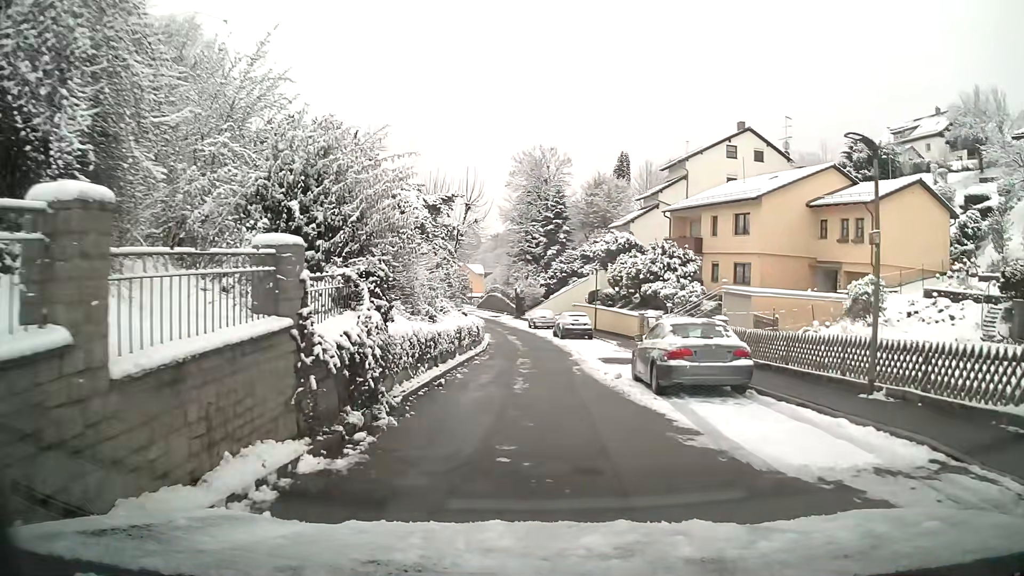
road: residential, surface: asphalt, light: Day
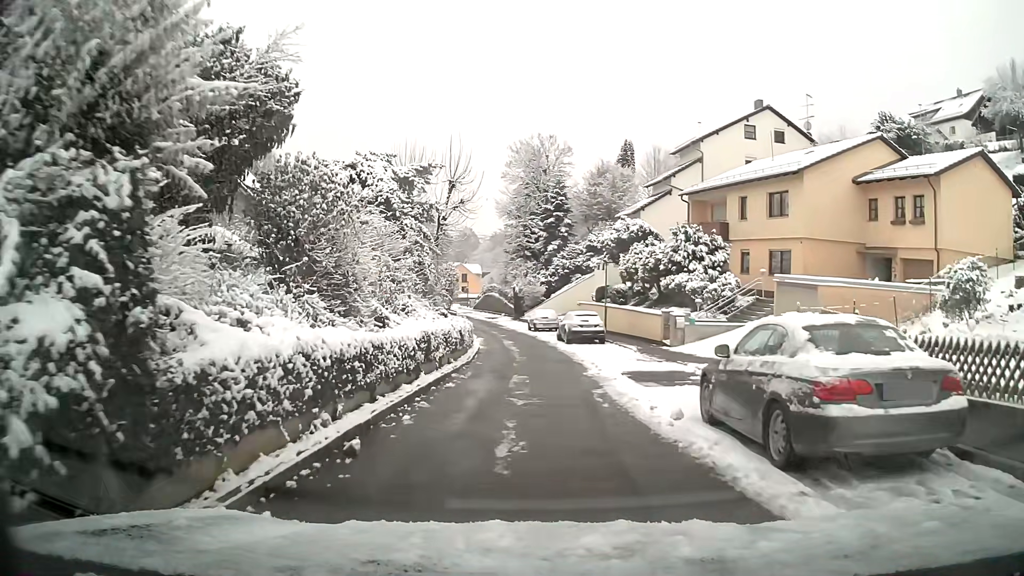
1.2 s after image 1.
(0.0, +6.4) m; -1°
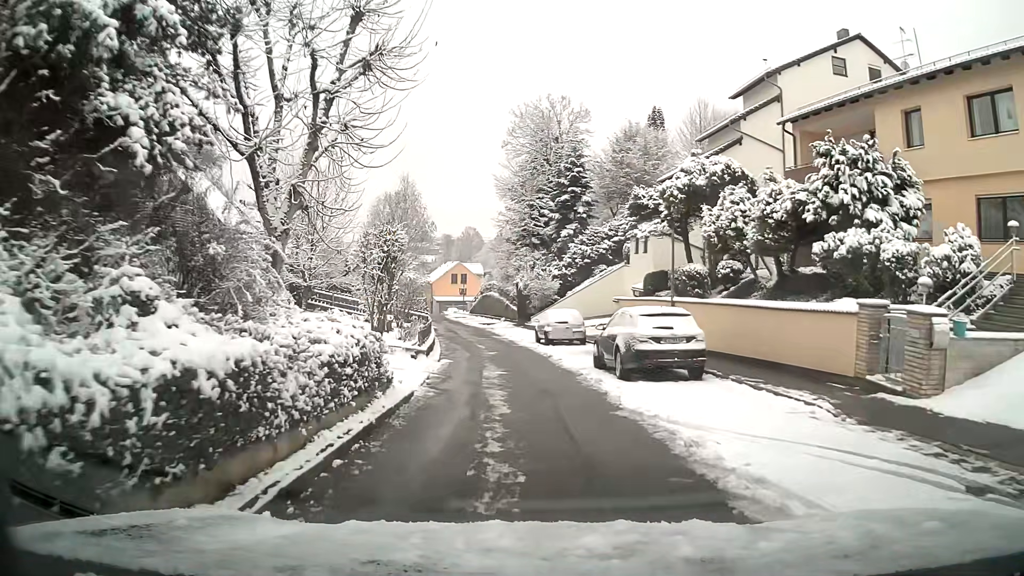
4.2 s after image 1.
(-0.1, +17.4) m; -1°
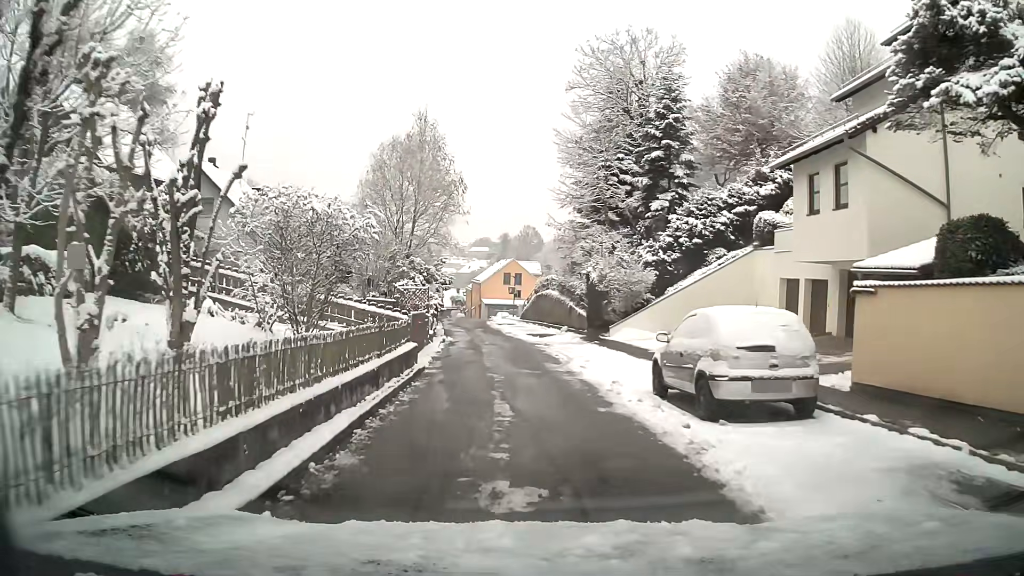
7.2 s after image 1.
(-0.9, +18.7) m; -5°
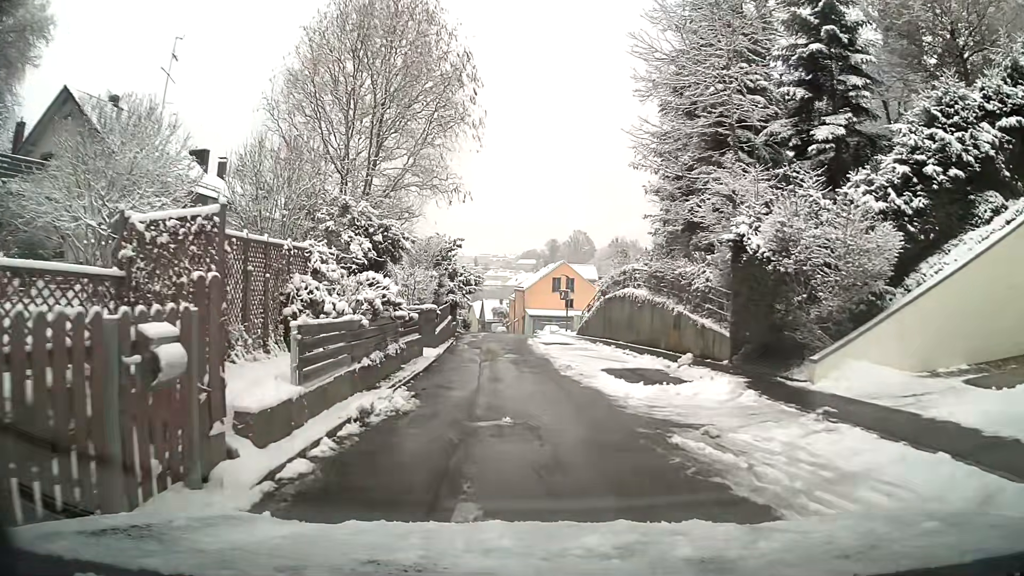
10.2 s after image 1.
(-0.7, +18.8) m; -4°
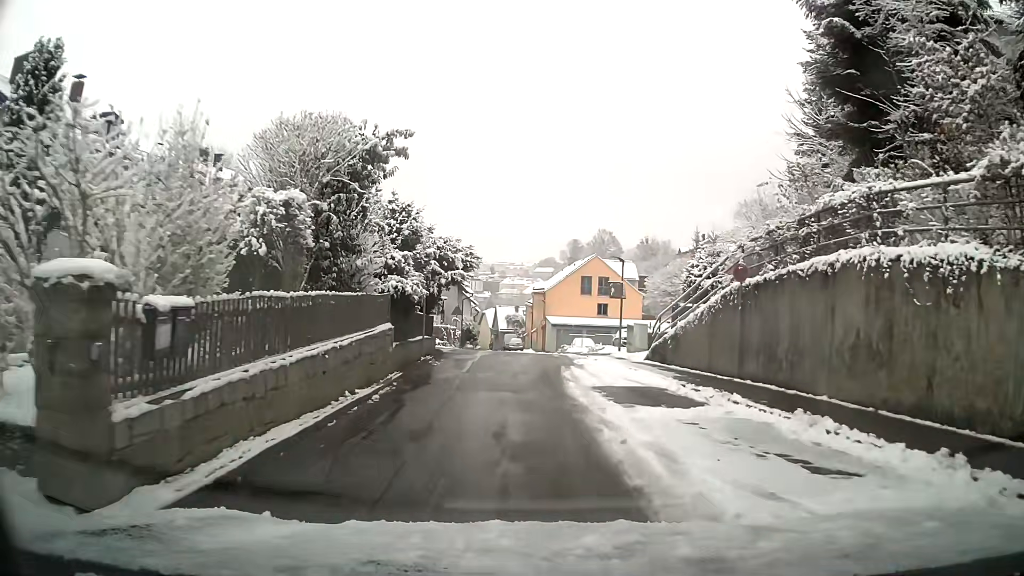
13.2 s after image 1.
(-0.5, +19.7) m; -1°
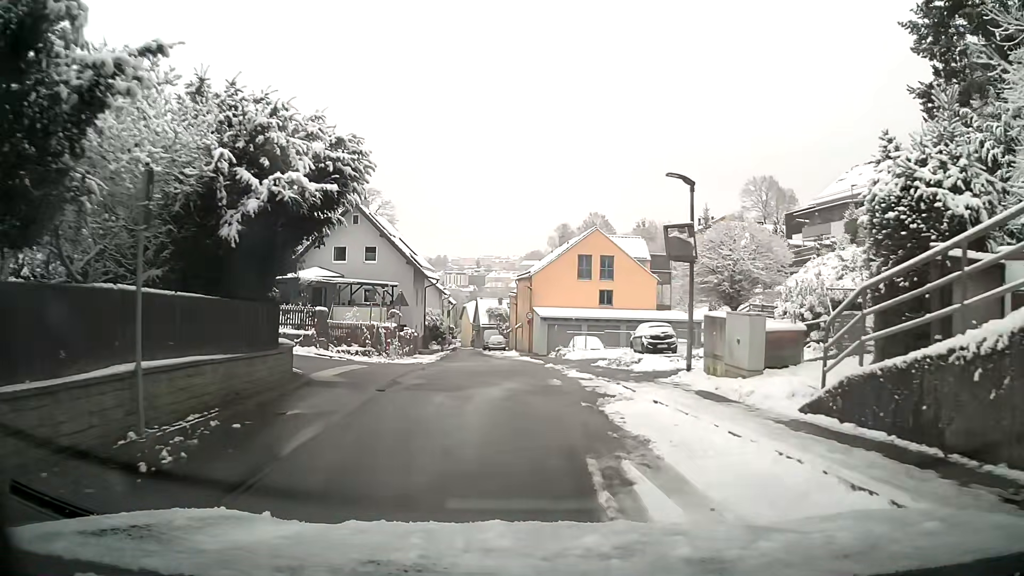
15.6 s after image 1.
(+0.1, +15.6) m; -2°
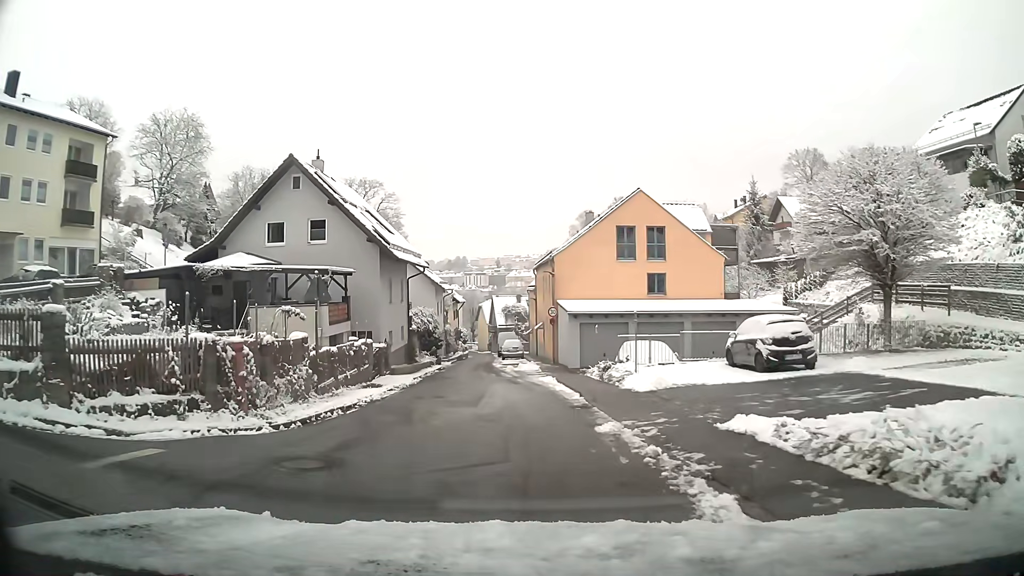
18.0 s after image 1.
(+0.5, +14.7) m; +1°
(0, +10) (-1, +20) (-2, +30) (-3, +40) (-4, +50) (-5, +60) (-5, +70) (-6, +80) (-6, +90) (-7, +100) m
